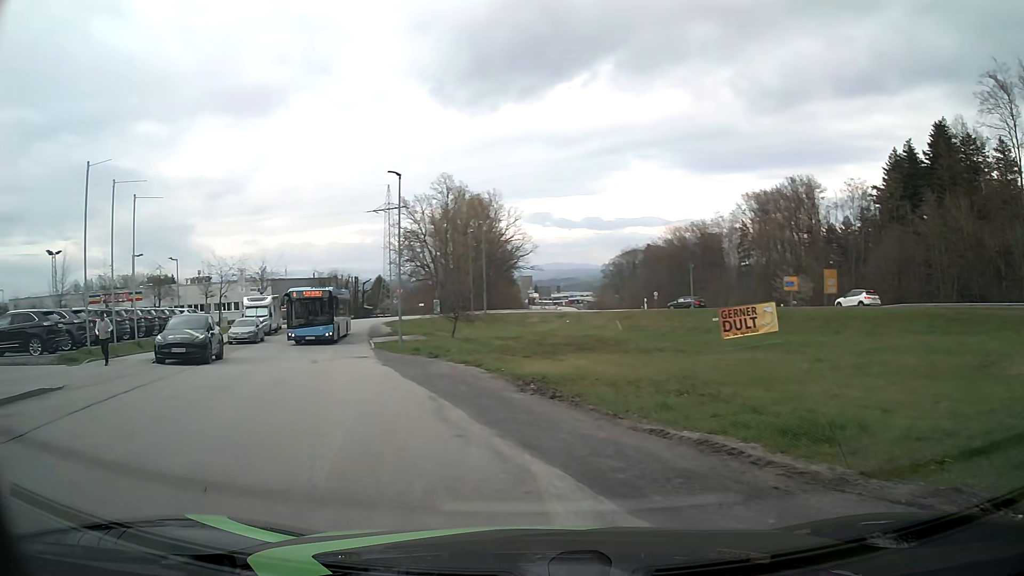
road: residential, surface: asphalt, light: Day
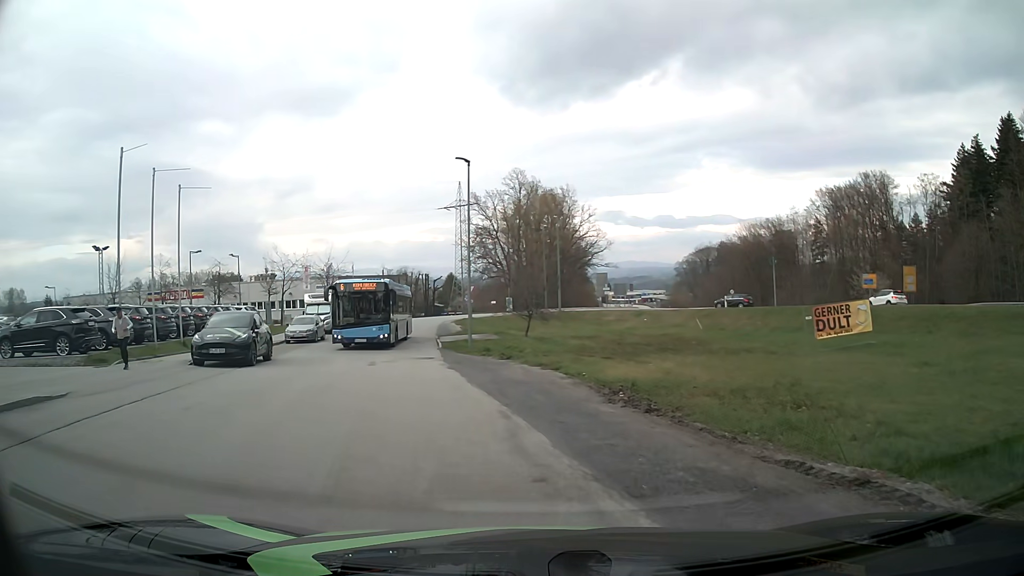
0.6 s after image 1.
(-0.1, +2.2) m; -6°
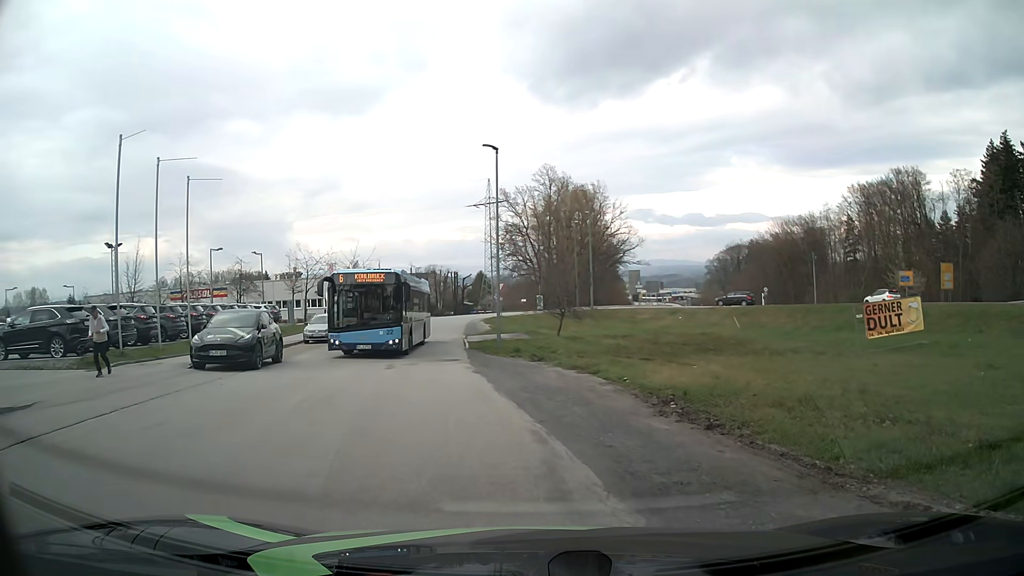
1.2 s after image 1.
(0.0, +1.8) m; -3°
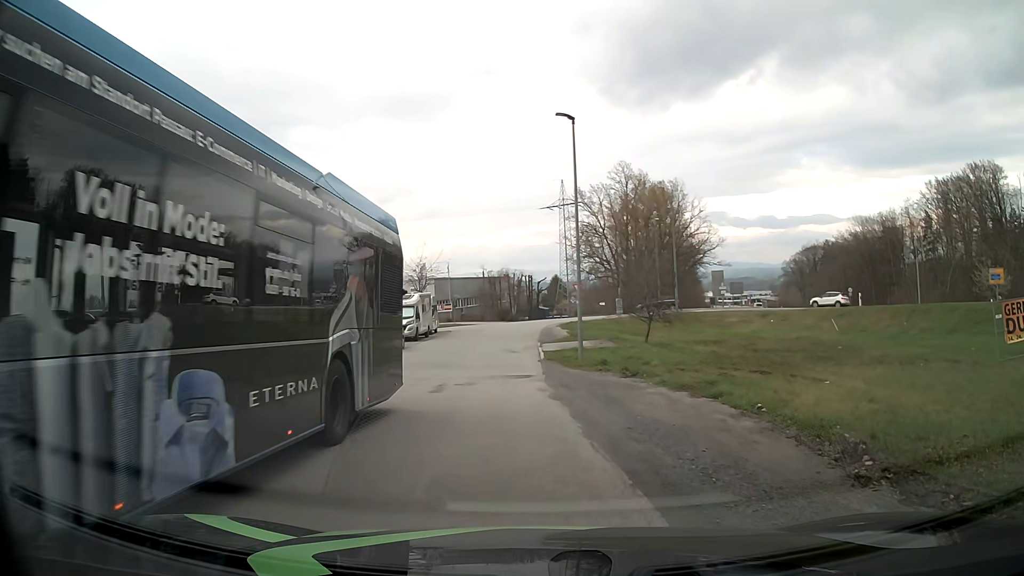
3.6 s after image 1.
(-0.2, +4.6) m; -5°
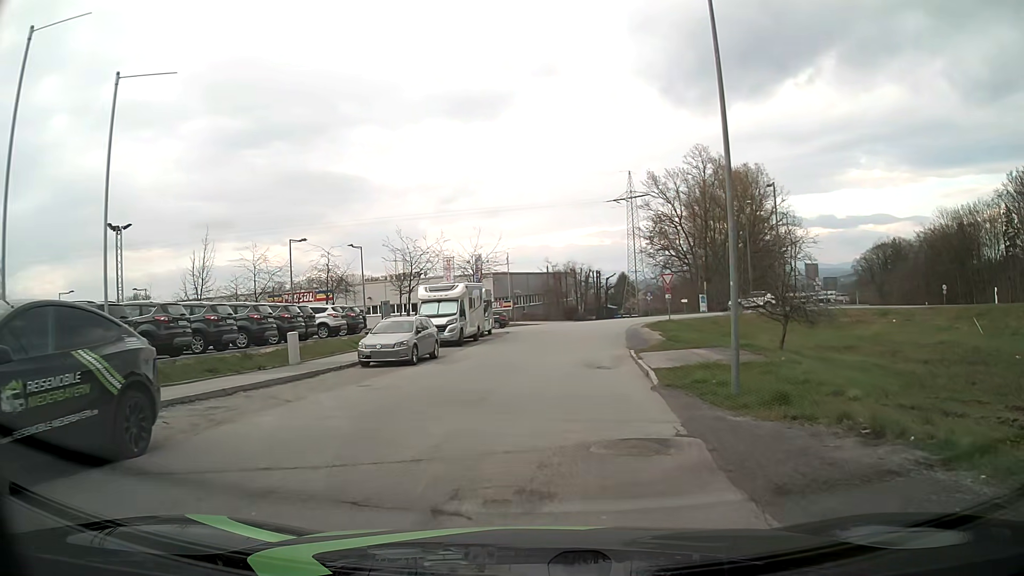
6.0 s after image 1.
(-1.0, +10.4) m; -6°
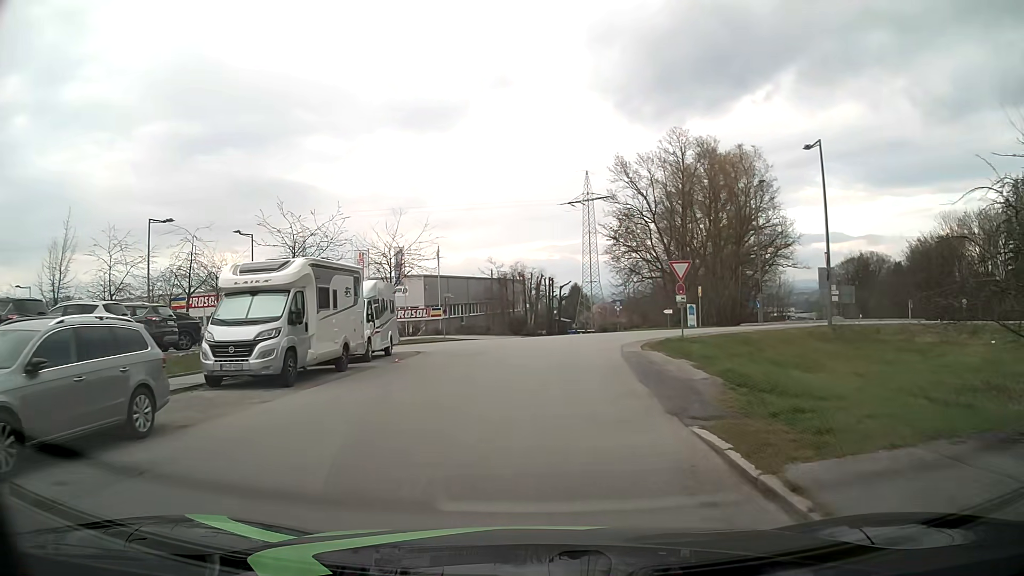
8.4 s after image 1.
(+0.7, +15.9) m; +4°
(0, +10) (+1, +20) (+2, +30) (-2, +39) (-11, +43) (-20, +46) (-30, +48) (-40, +51) (-49, +53) (-59, +55) m
